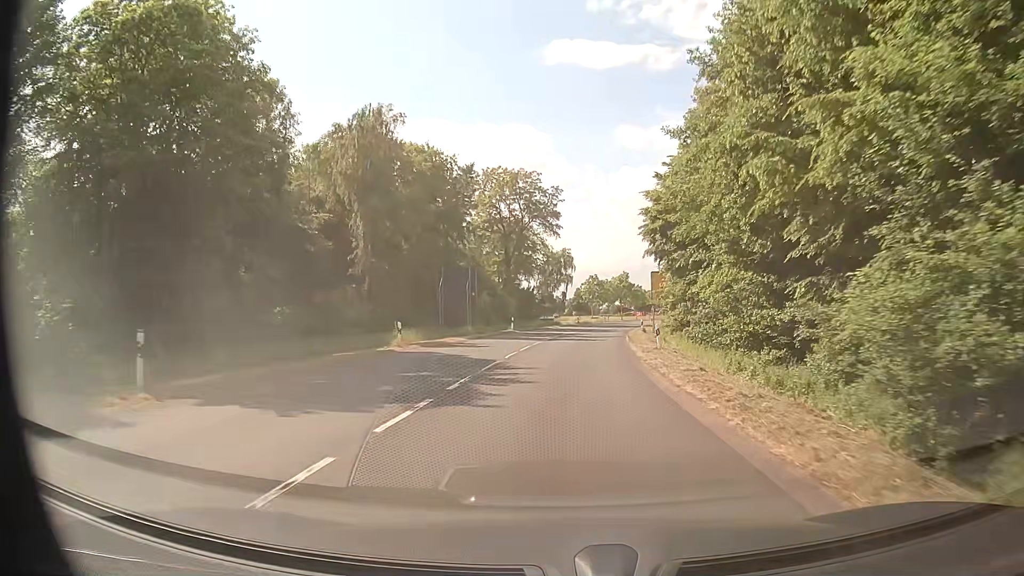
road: secondary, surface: asphalt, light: Day
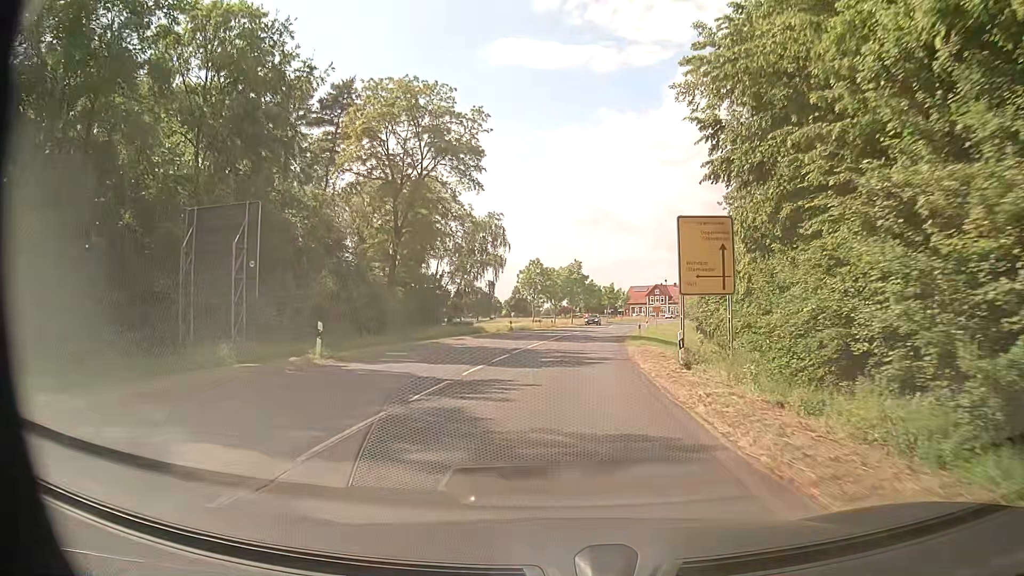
(+1.6, +32.7) m; +5°
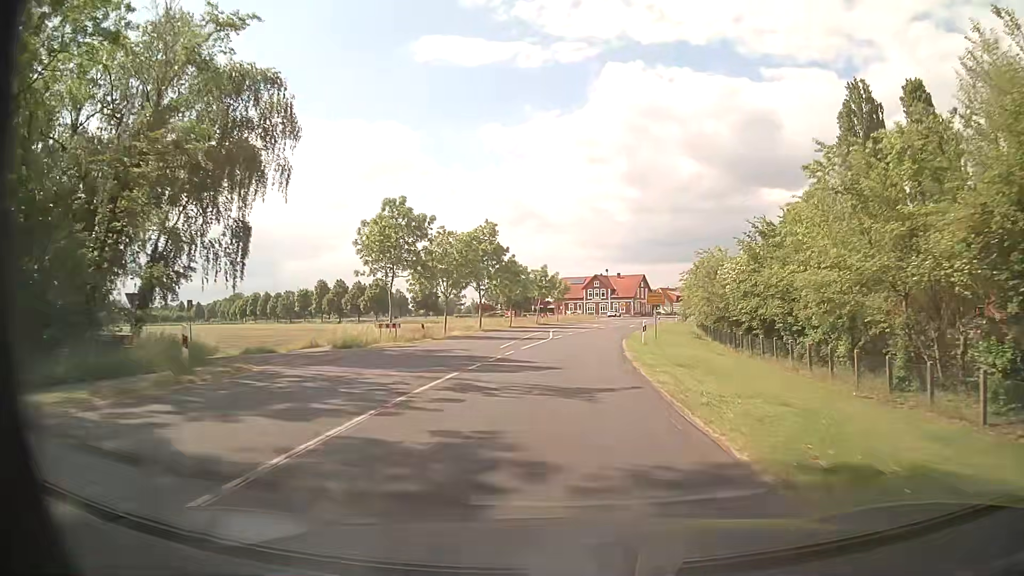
(+2.3, +40.7) m; +6°
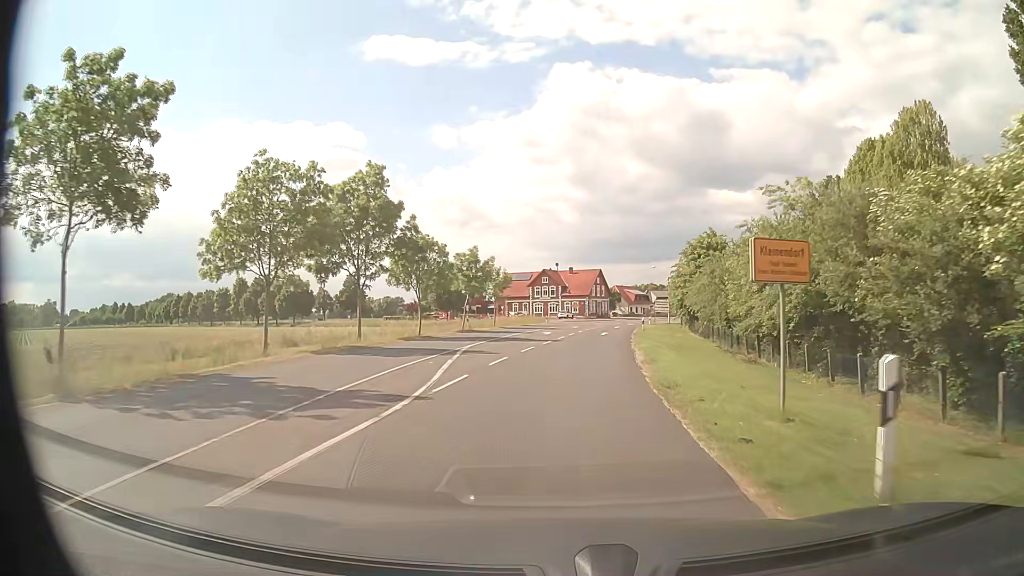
(+1.0, +24.2) m; +5°
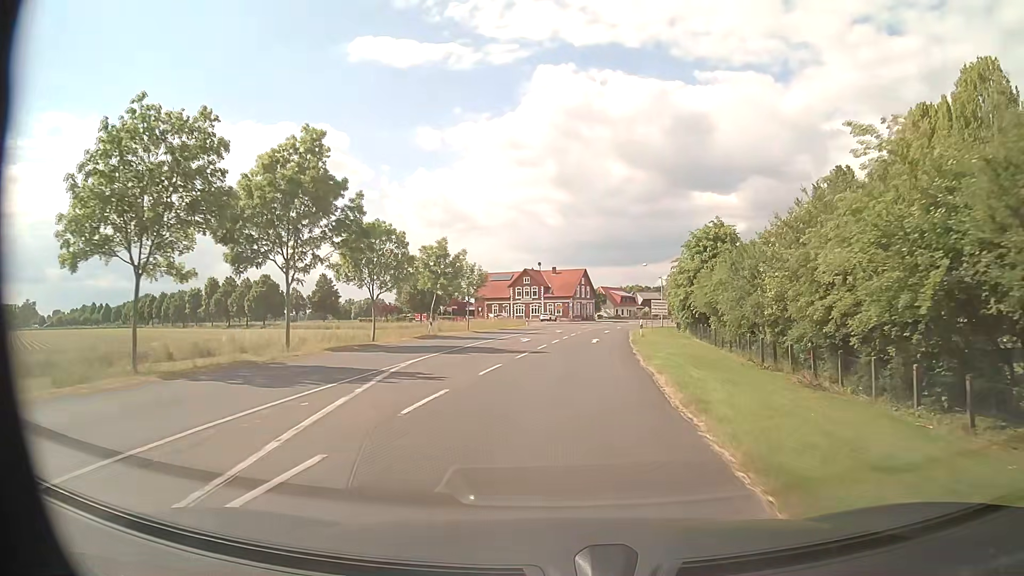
(+0.1, +8.1) m; +1°
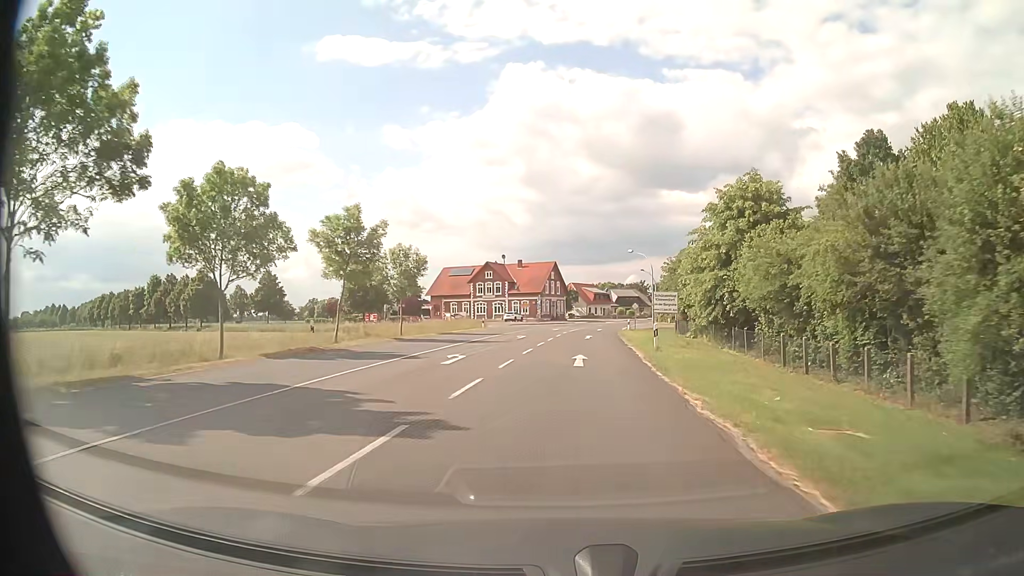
(+0.5, +16.1) m; +4°
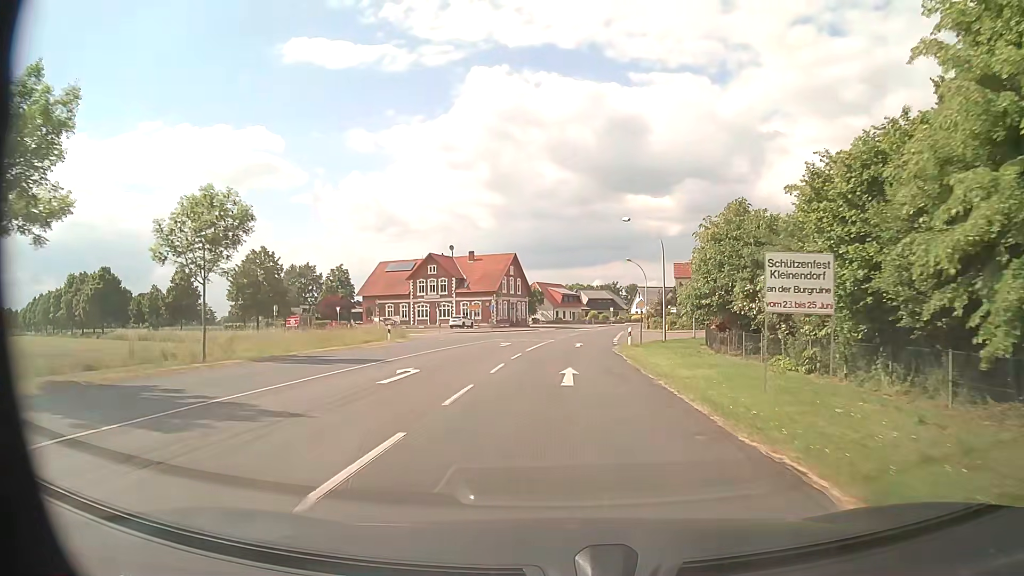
(+0.3, +24.1) m; +2°
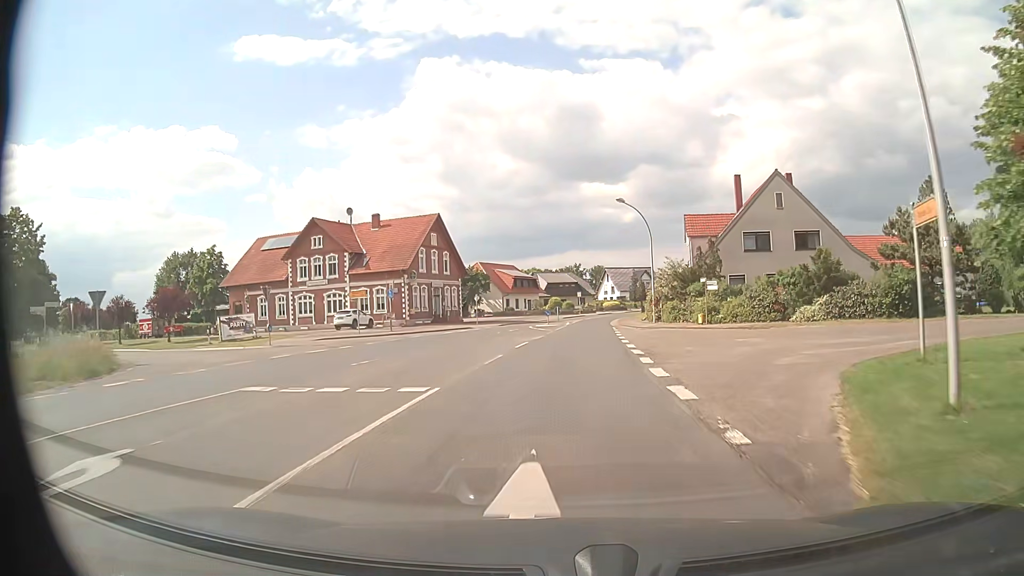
(+1.1, +32.2) m; +3°
(0, +10) (0, +20) (+1, +30) (+2, +40) (+3, +50) (+4, +60) (+5, +70) (+7, +80) (+10, +89) (+13, +99) m
